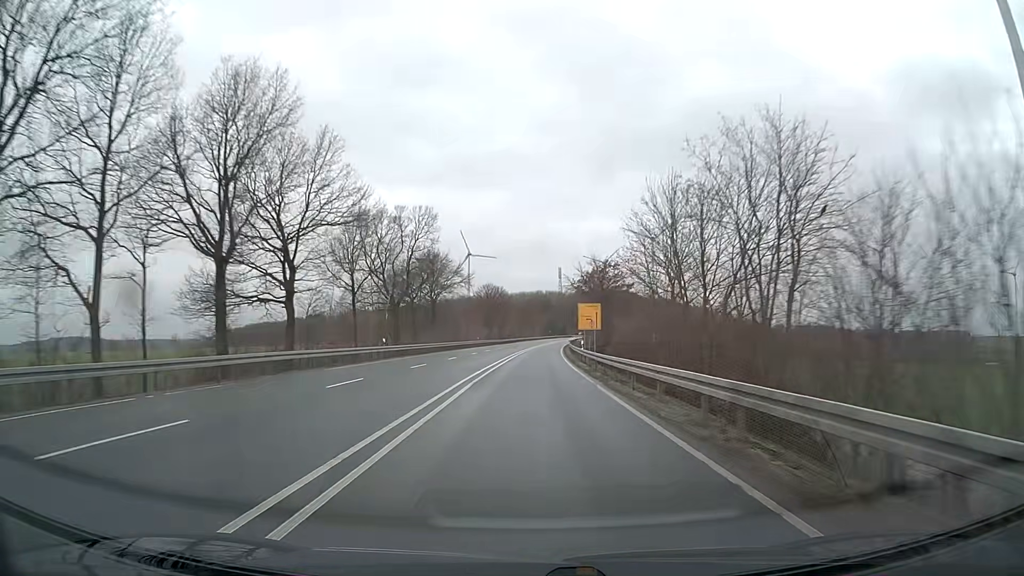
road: primary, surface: asphalt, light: Day
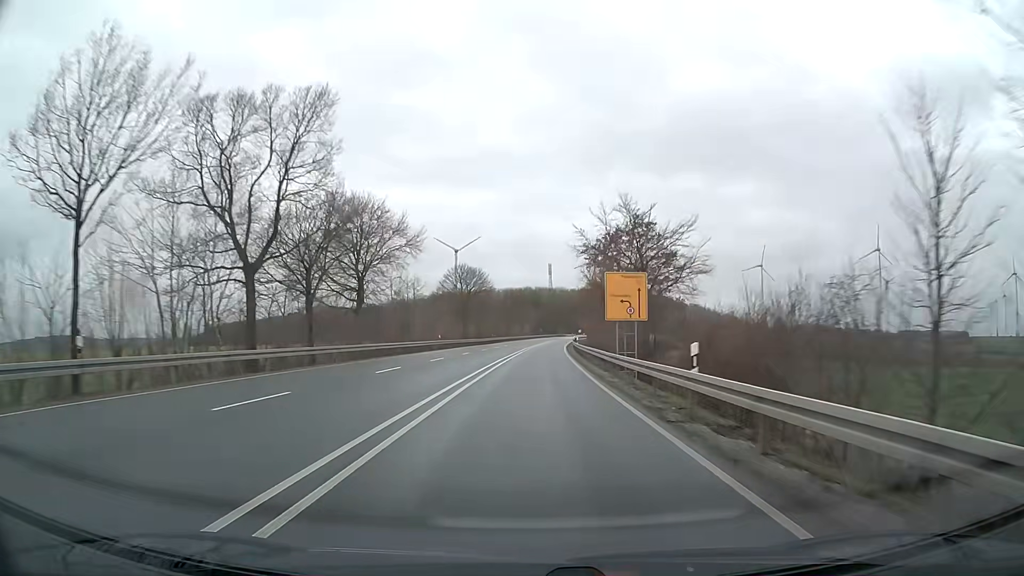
(+0.3, +31.6) m; +1°
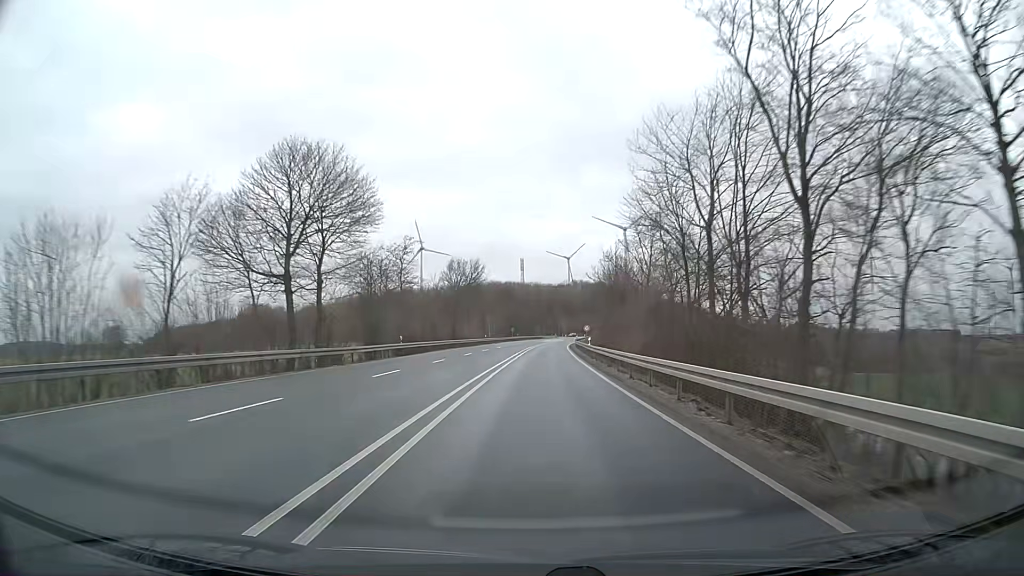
(+1.3, +61.7) m; +2°
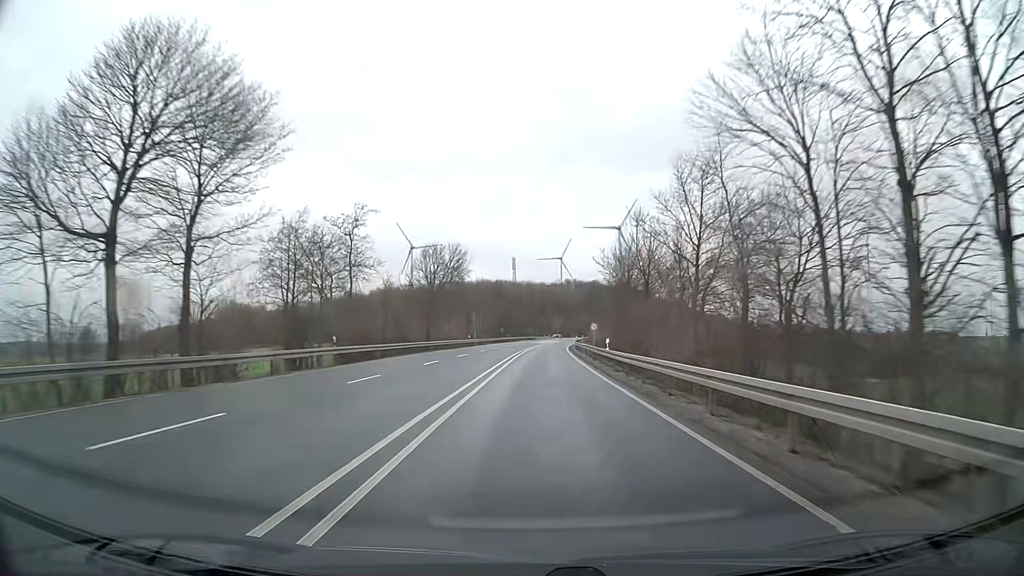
(+0.1, +14.8) m; +1°
(0, +10) (0, +20) (0, +30) (+1, +40) (+1, +50) (+1, +60) (+2, +70) (+3, +80) (+3, +90) (+4, +100) m
